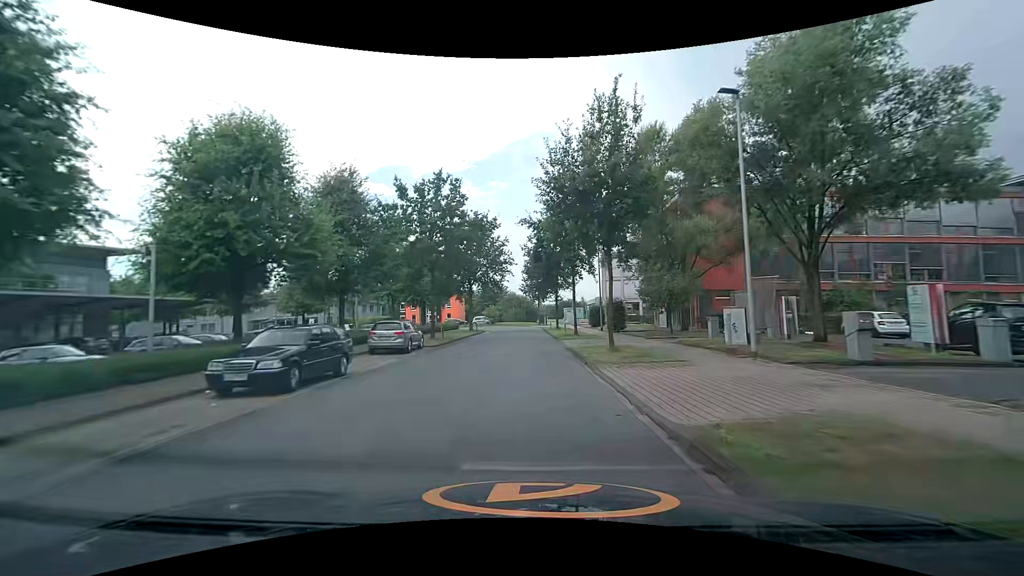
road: unclassified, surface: asphalt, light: Day
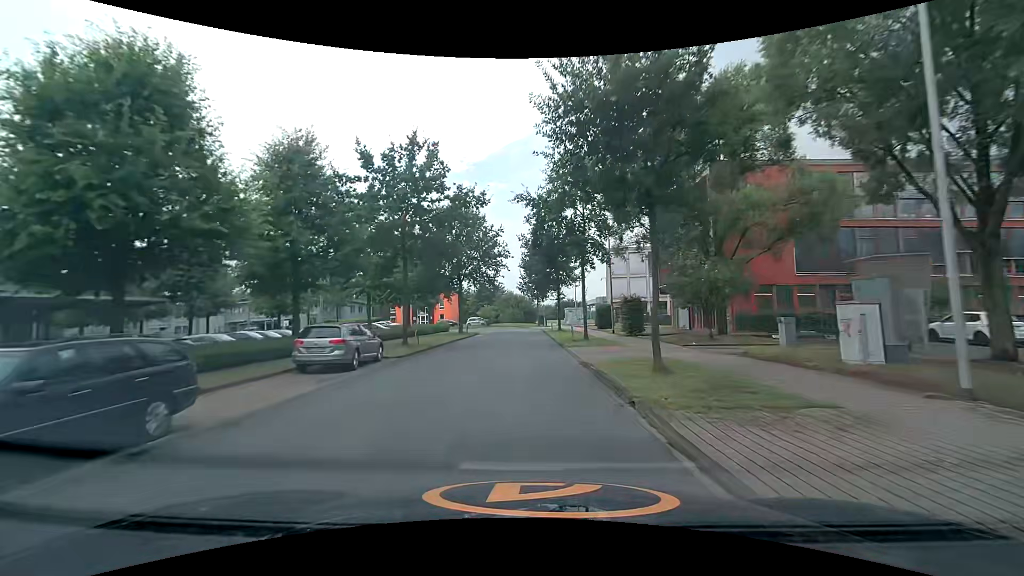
(0.0, +6.7) m; 0°
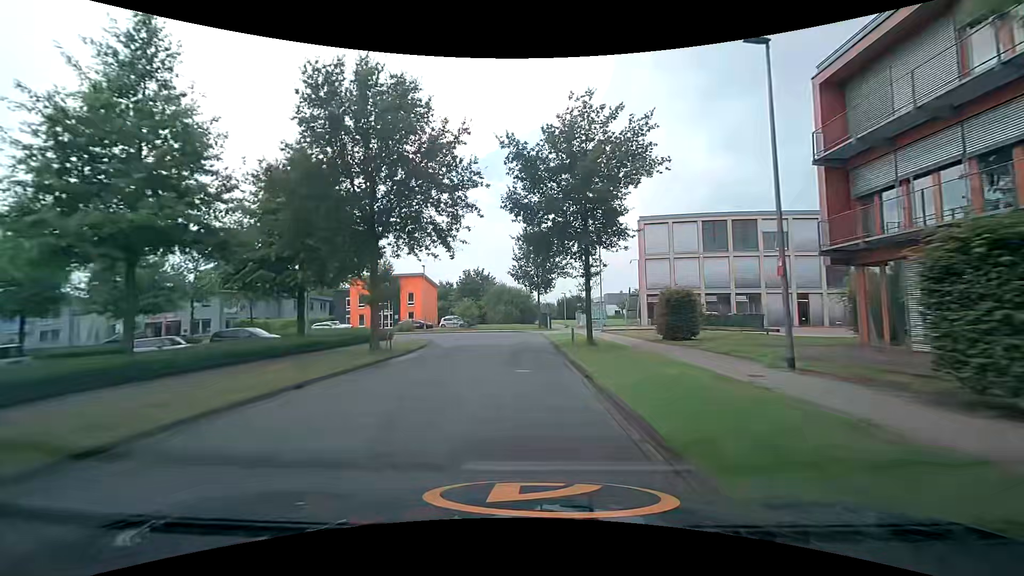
(0.0, +24.7) m; +1°
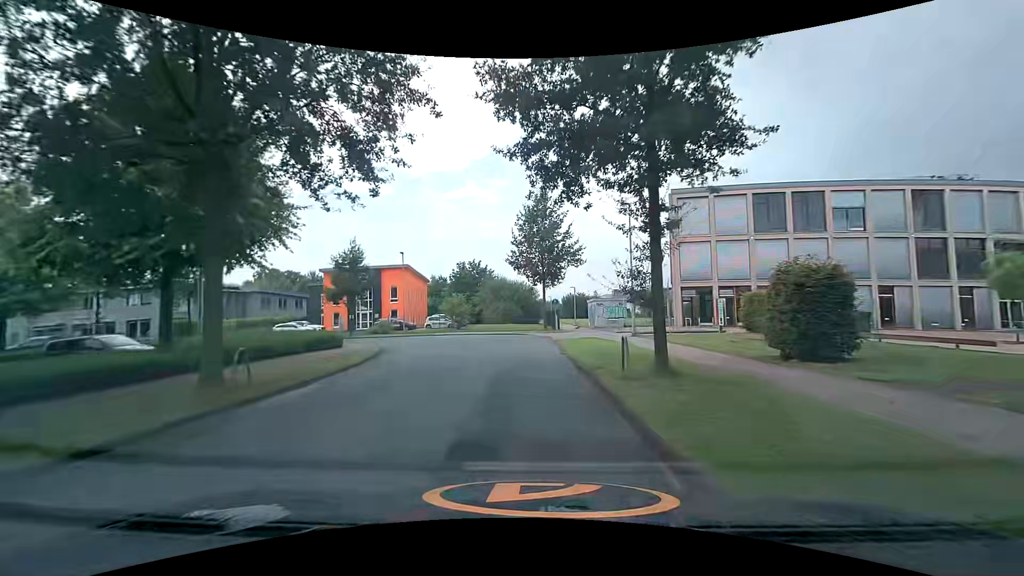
(-0.2, +11.0) m; -1°
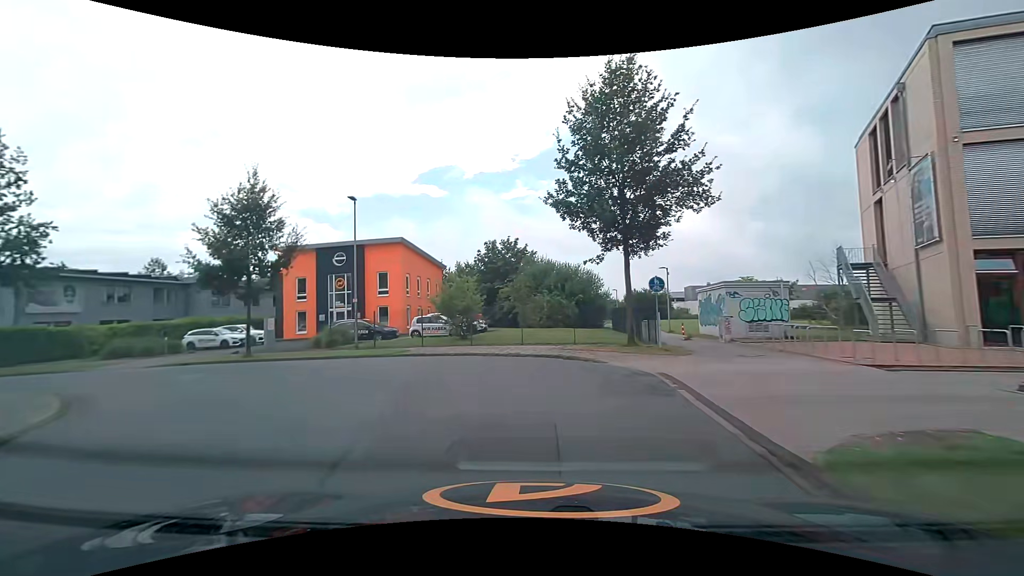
(-0.4, +23.1) m; -6°
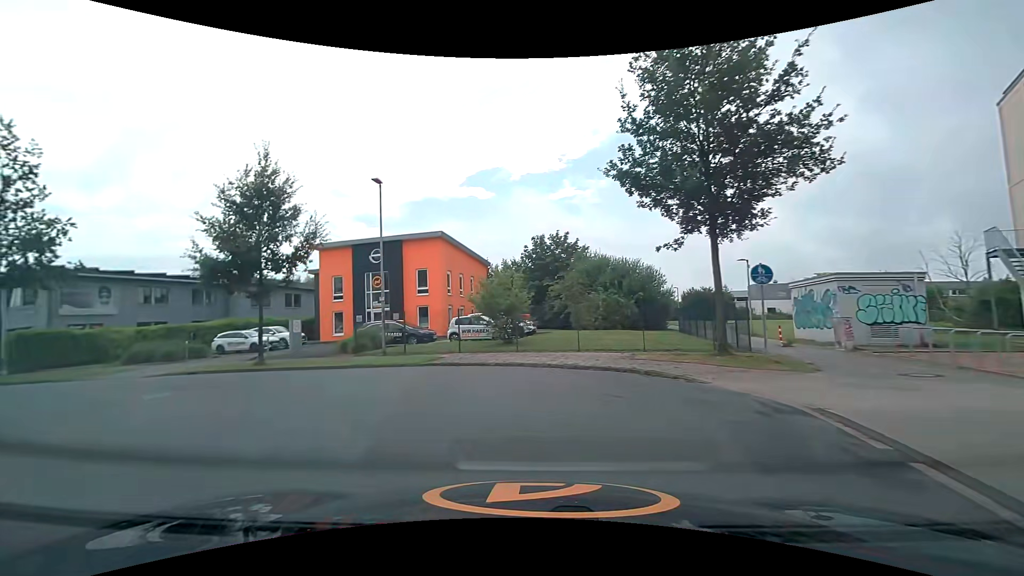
(-0.1, +4.1) m; -5°
(-2, +10) (-8, +17) (-18, +20) (-27, +22) (-37, +24) (-47, +26) (-57, +28) (-67, +30) (-77, +31) (-86, +33) m
